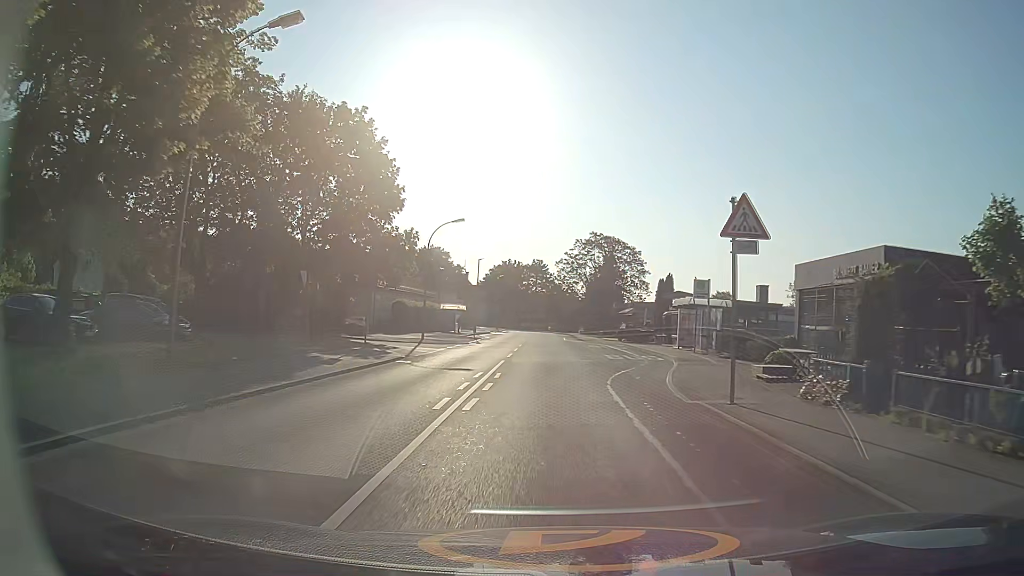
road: tertiary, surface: asphalt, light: Day
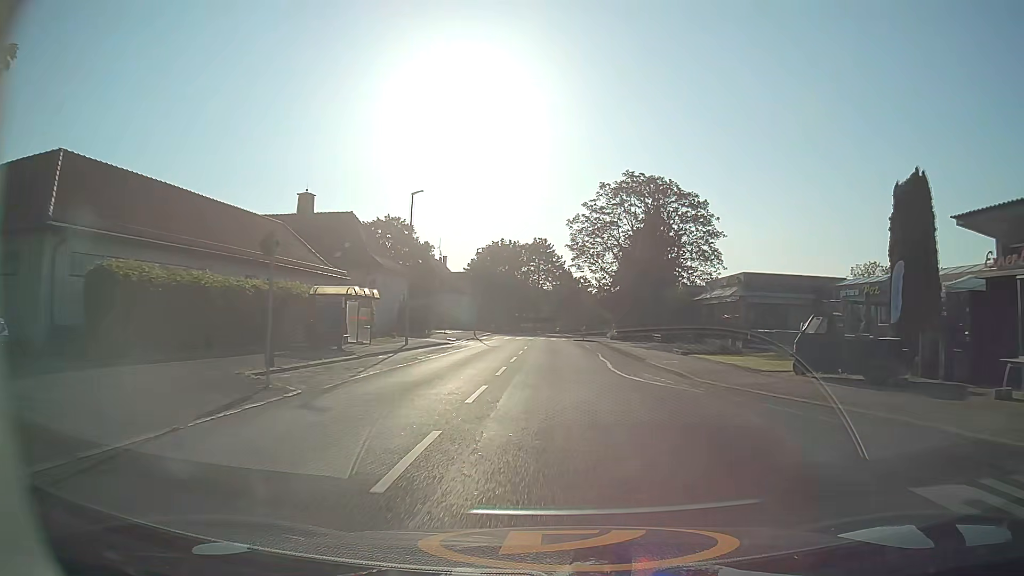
(-0.5, +40.0) m; 0°
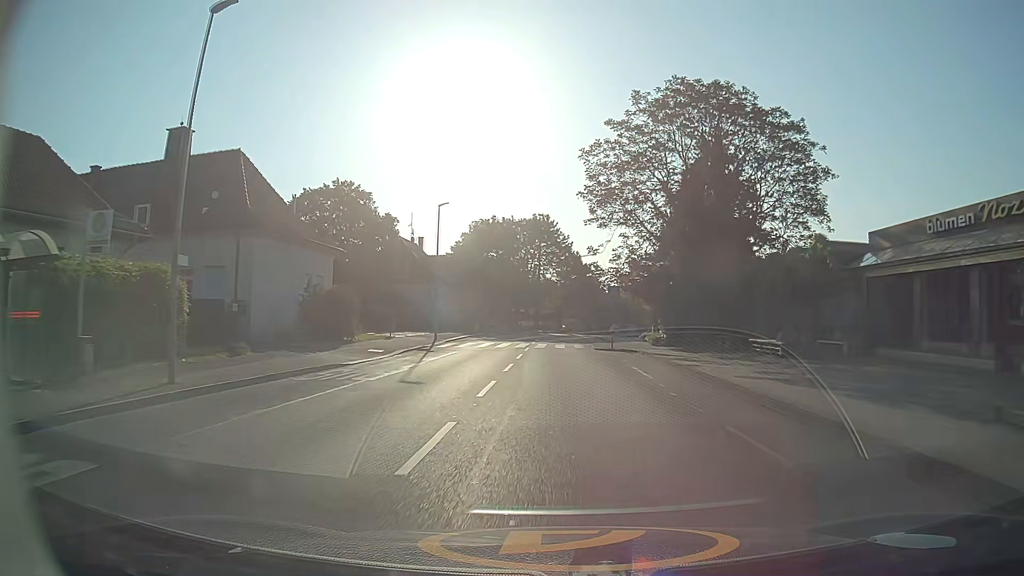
(-0.1, +23.7) m; -1°
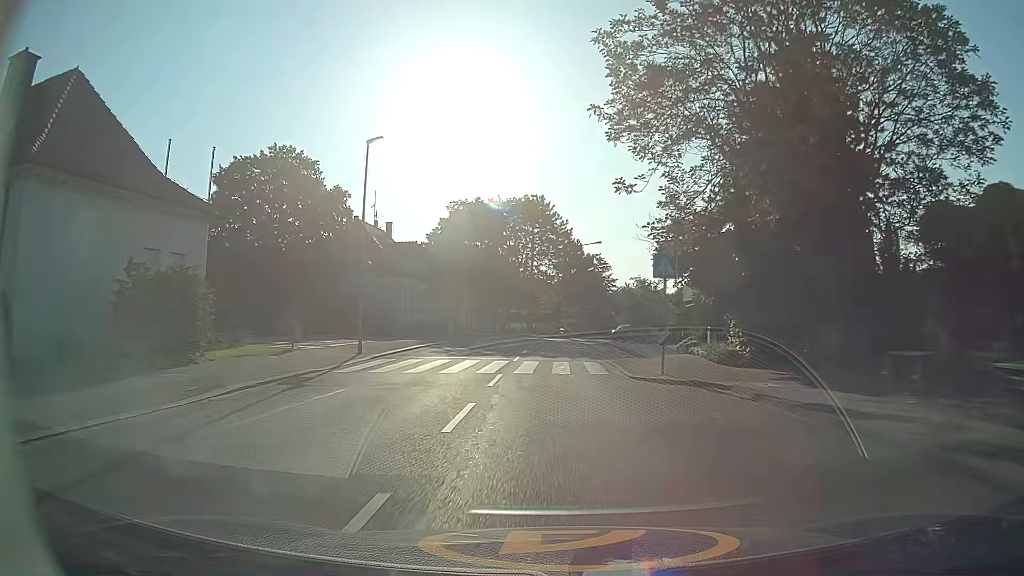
(+0.1, +15.7) m; 0°
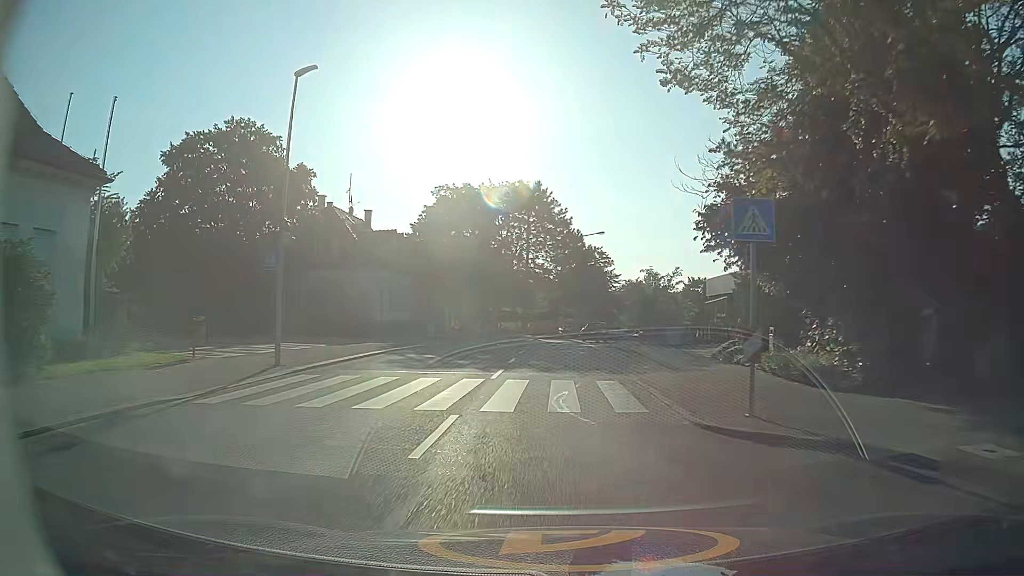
(0.0, +7.8) m; +1°
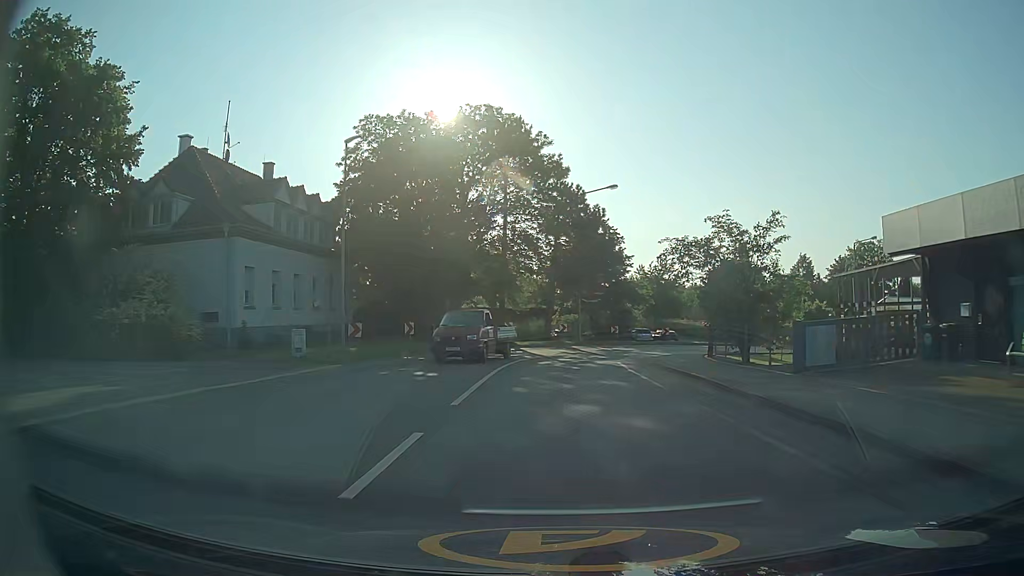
(+0.1, +22.6) m; +1°
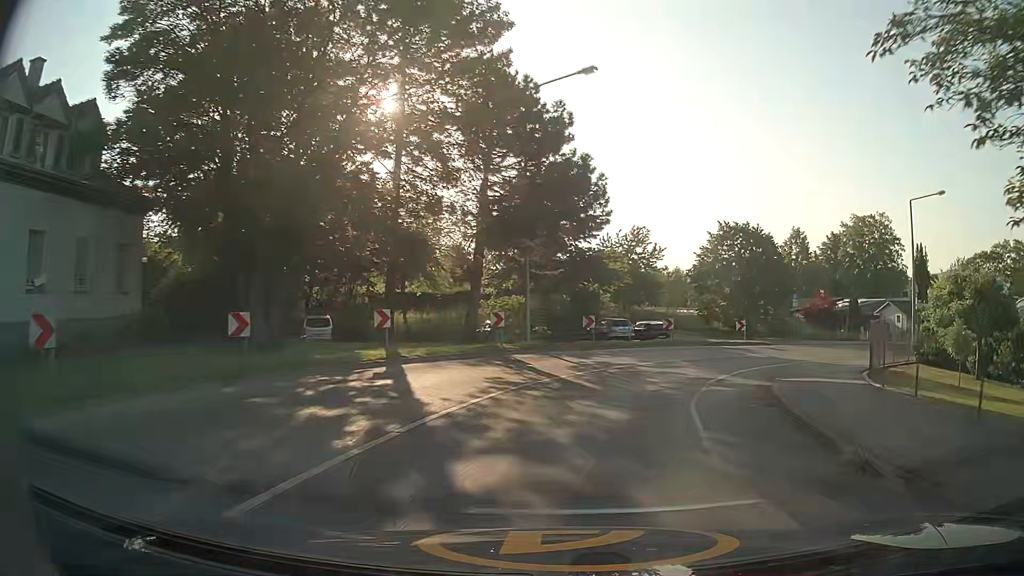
(+0.1, +20.7) m; +4°
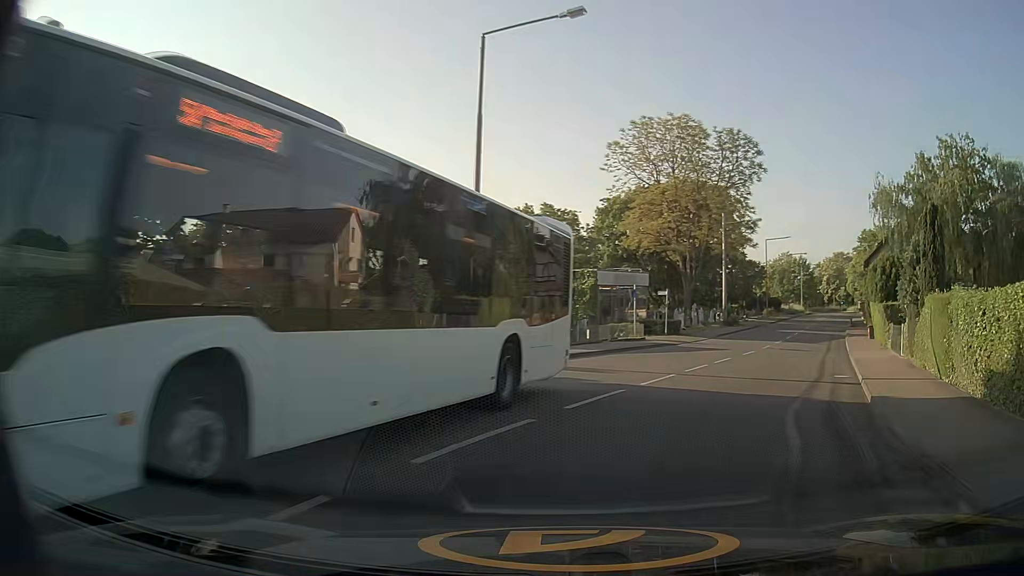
(+10.9, +27.3) m; +48°
(+1, +10) (+5, +19) (+9, +28) (+14, +37) (+18, +46) (+22, +55) (+27, +64) (+31, +73) (+36, +82) (+40, +91) m
